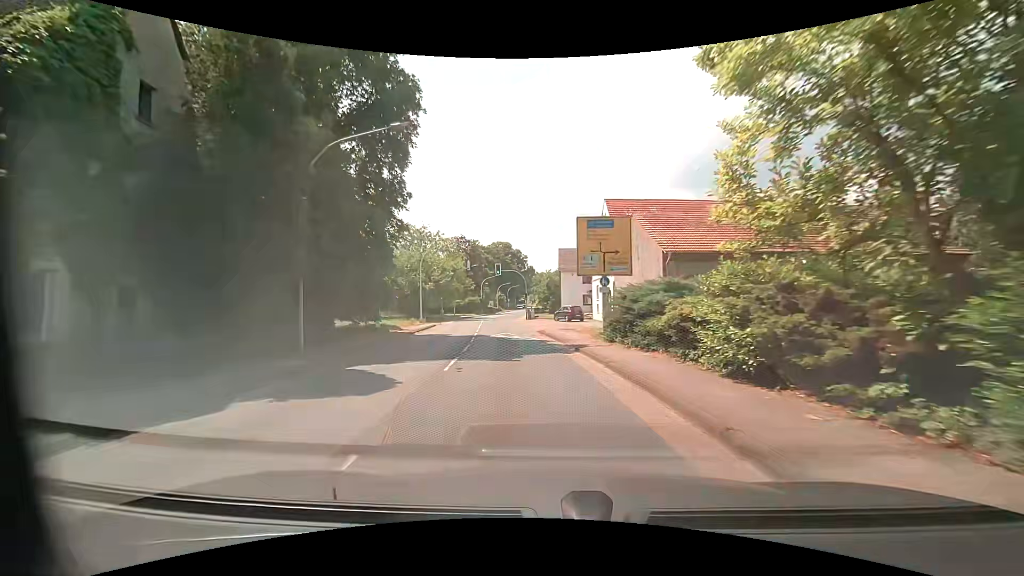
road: primary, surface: asphalt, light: Day
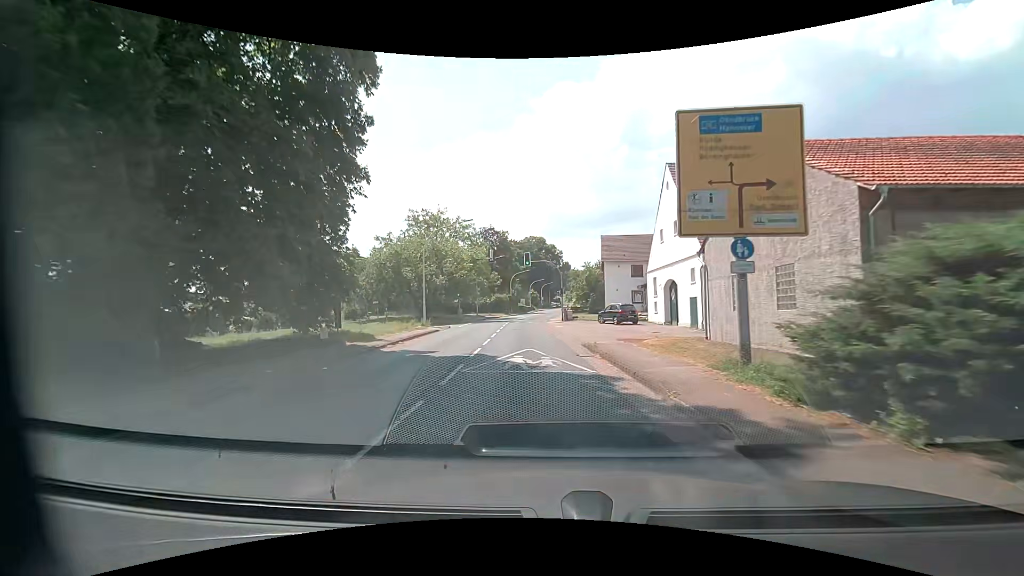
(-0.4, +11.2) m; -4°
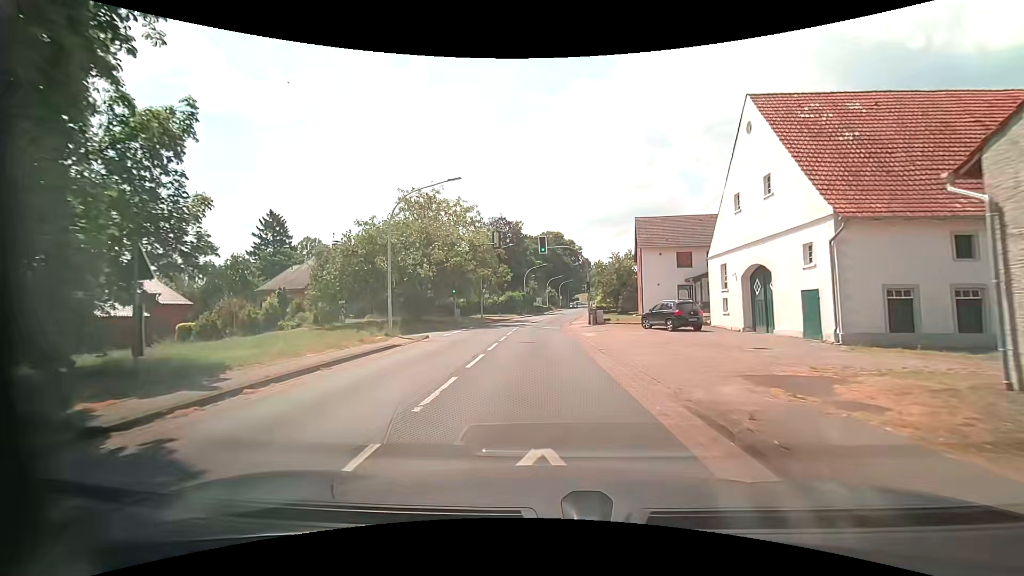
(-0.3, +11.5) m; -2°
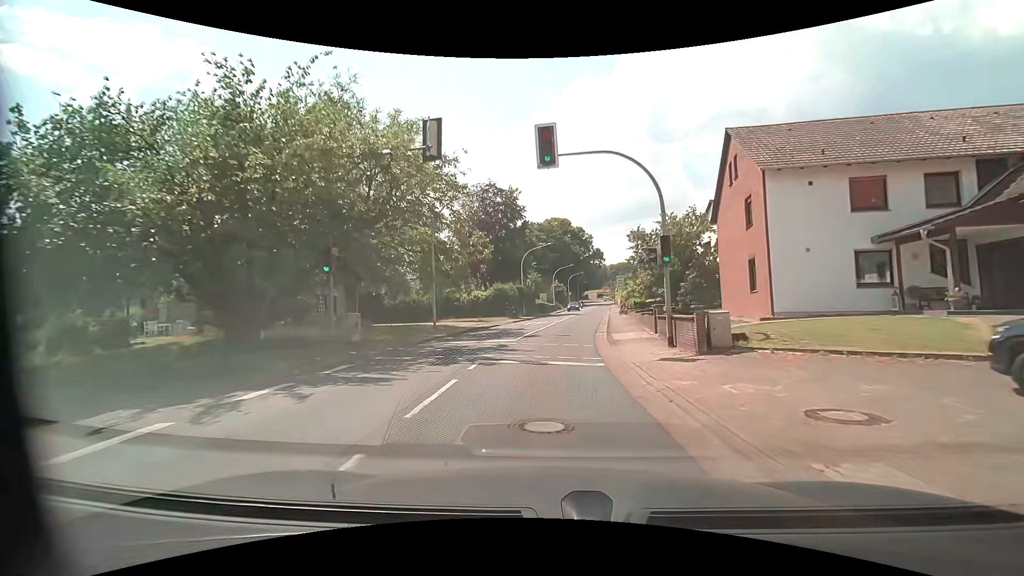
(-0.2, +23.3) m; -1°
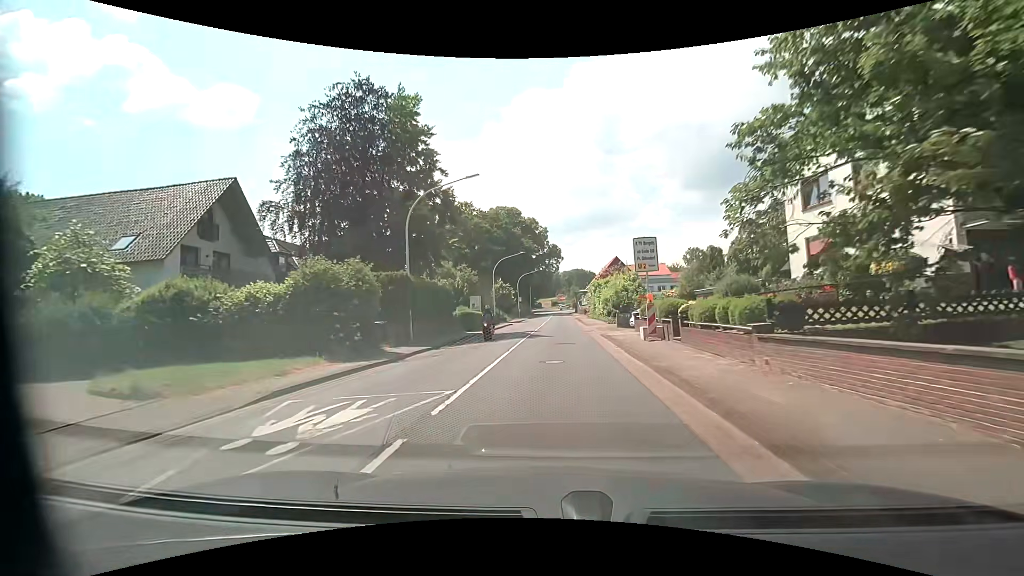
(+1.6, +29.7) m; +5°
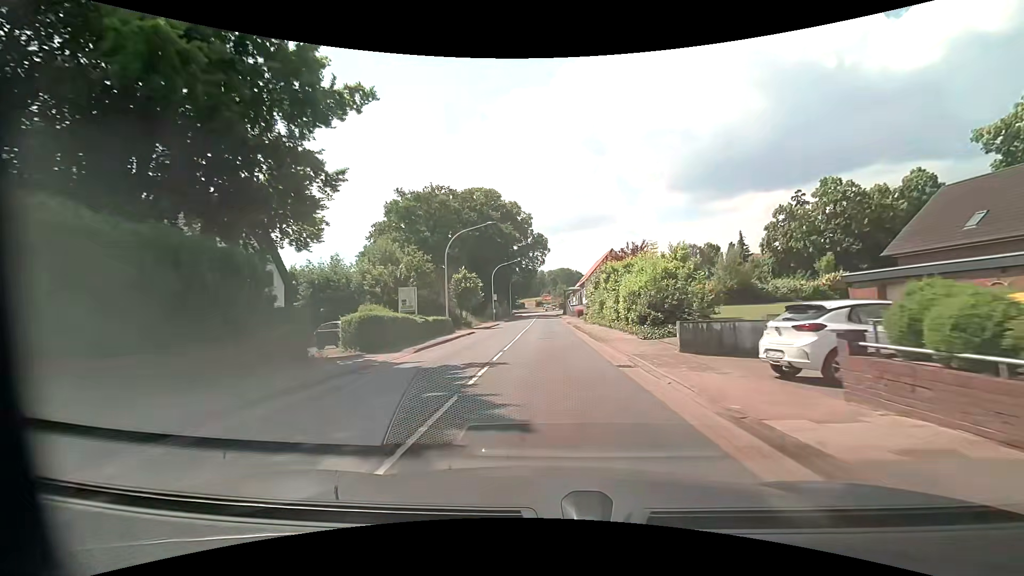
(+0.5, +18.4) m; +2°
(0, +10) (0, +20) (0, +30) (0, +40) (0, +50) (0, +60) (0, +70) (0, +80) (0, +90) (0, +100) m
